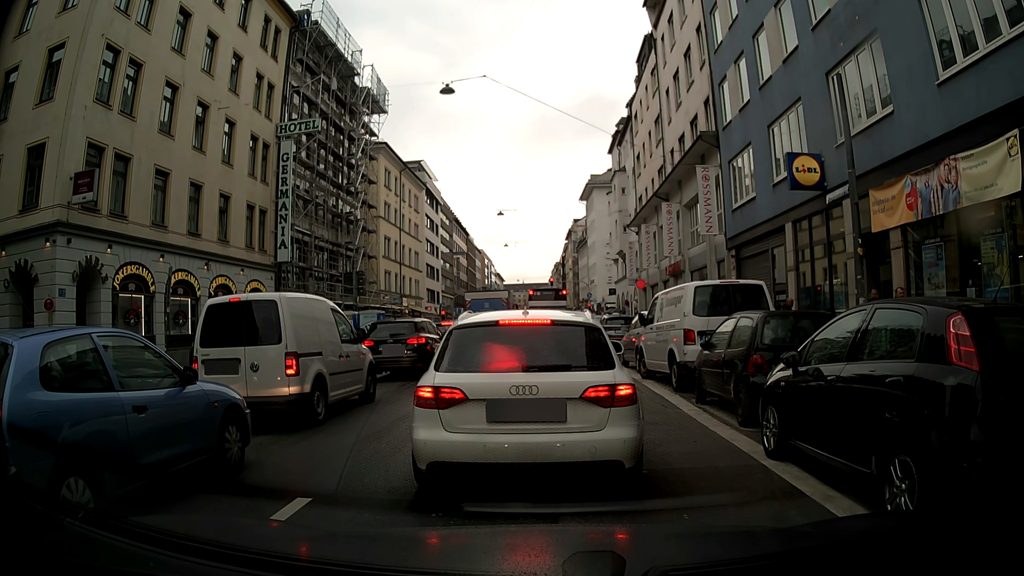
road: secondary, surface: asphalt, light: Day
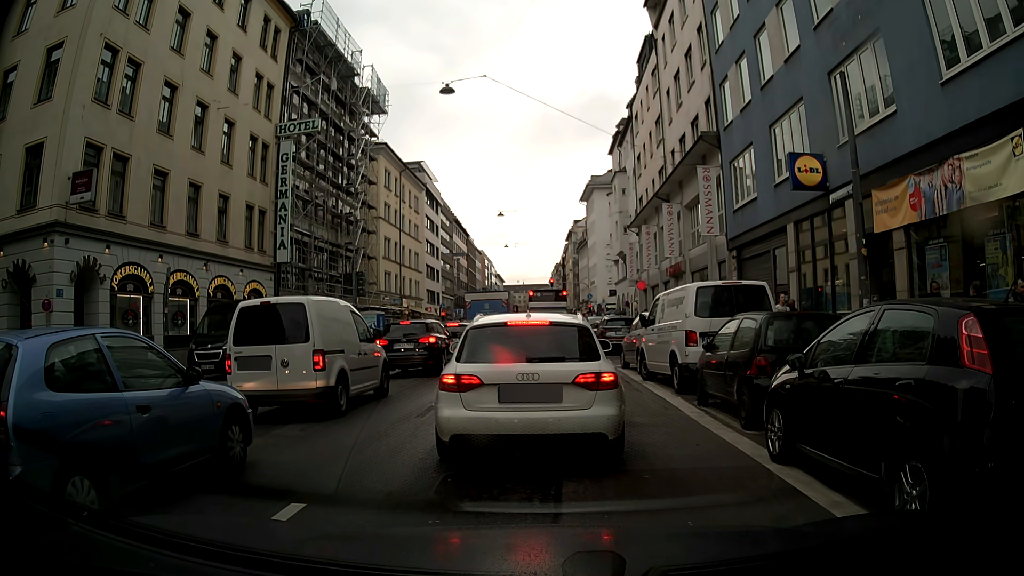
(0.0, +0.1) m; 0°
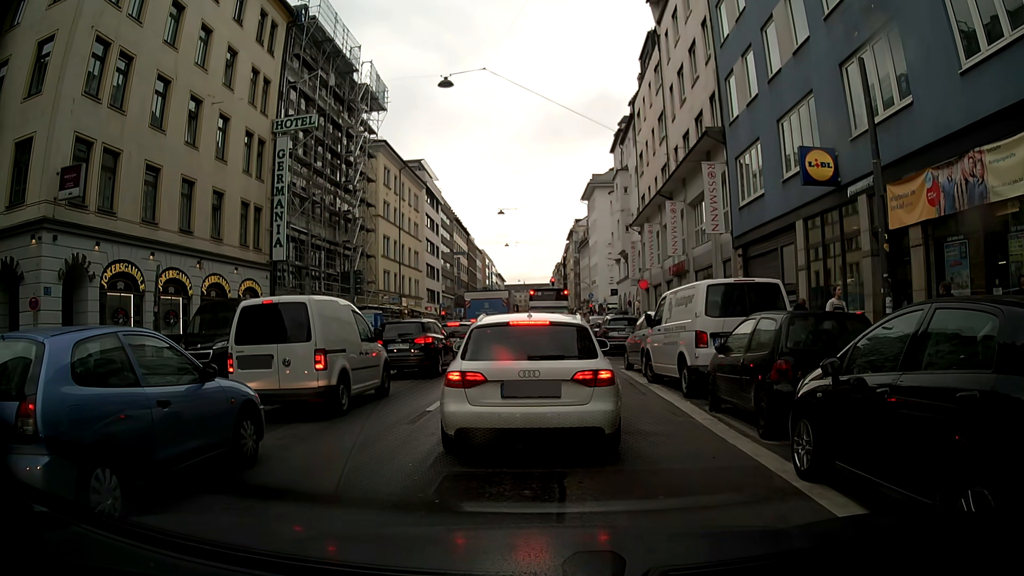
(0.0, +0.7) m; 0°
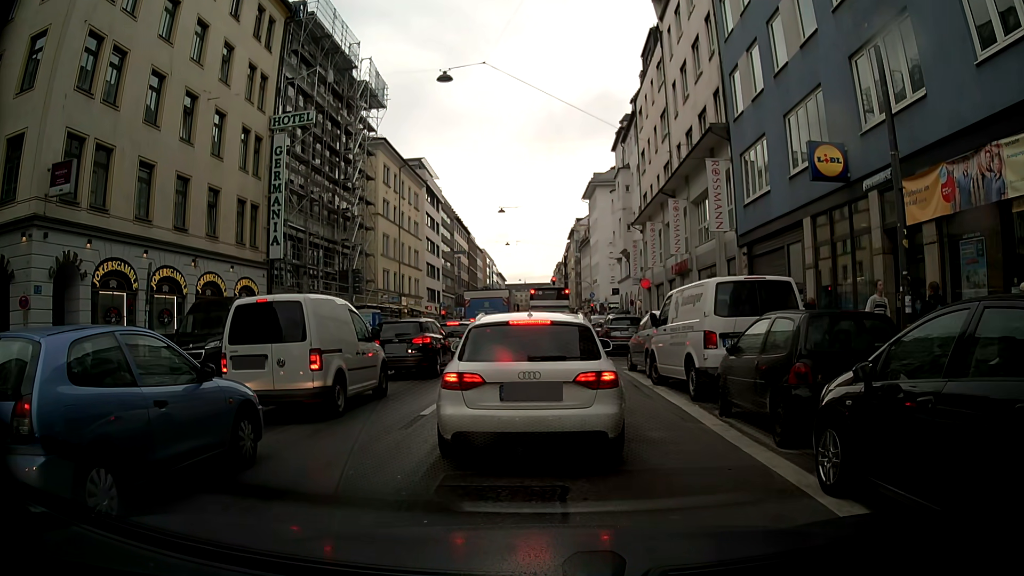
(0.0, +0.6) m; 0°
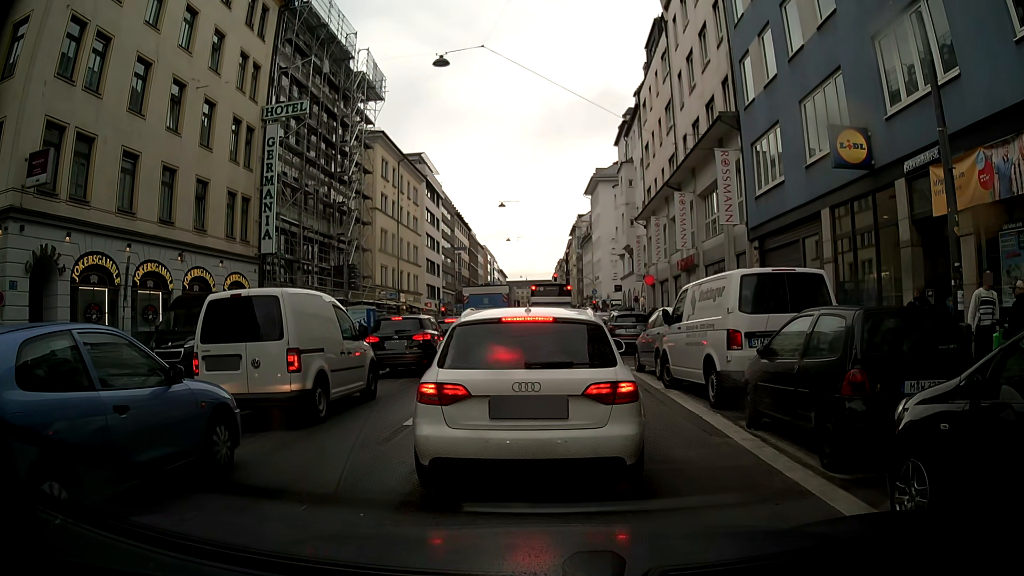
(0.0, +1.3) m; 0°
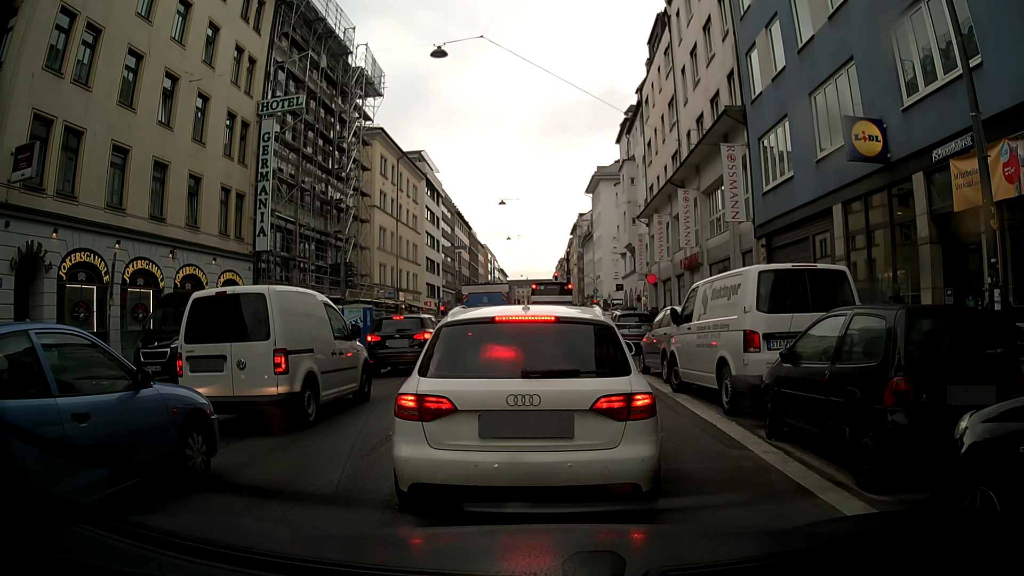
(0.0, +0.7) m; 0°
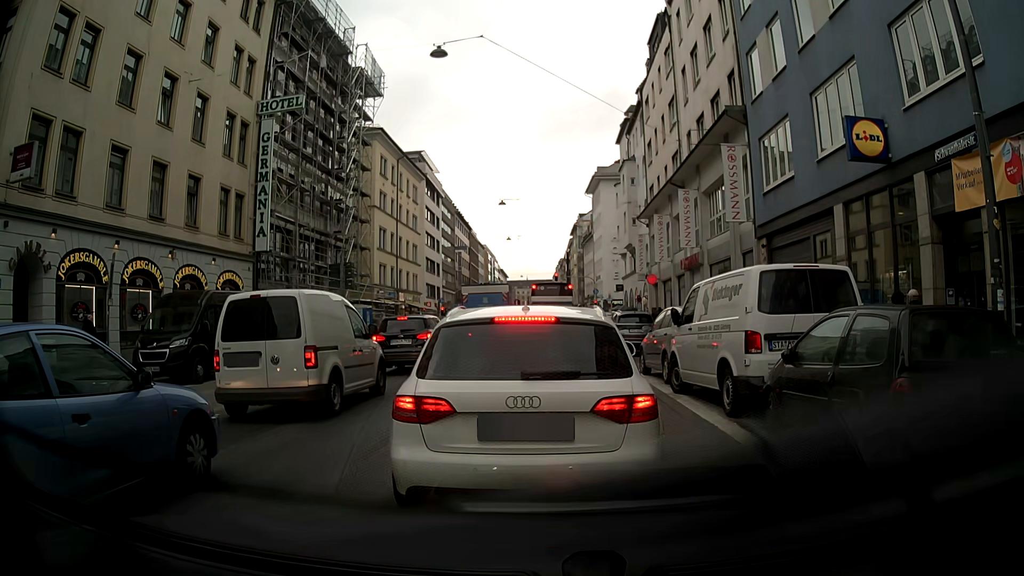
(0.0, +0.1) m; 0°
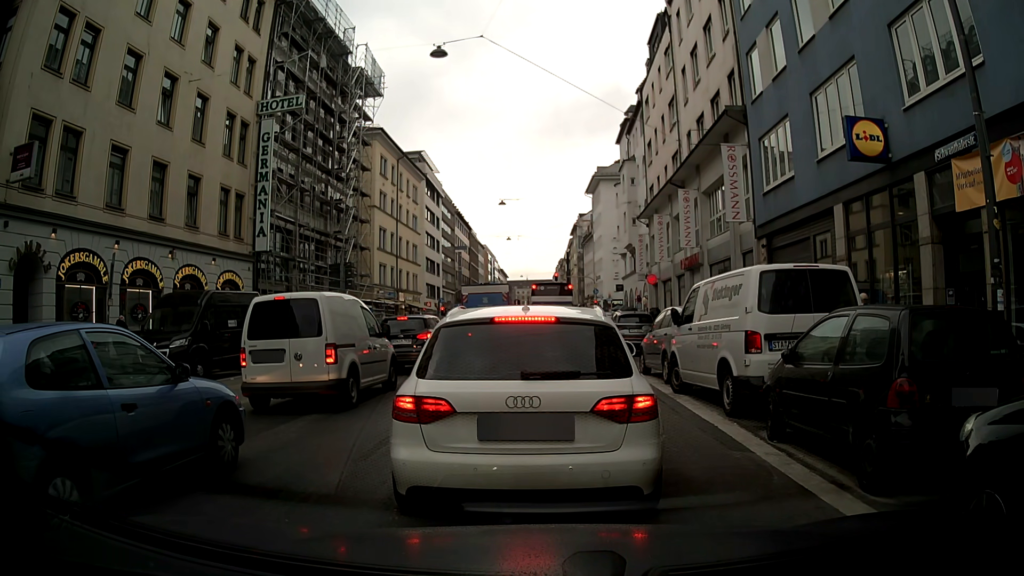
(0.0, 0.0) m; 0°
